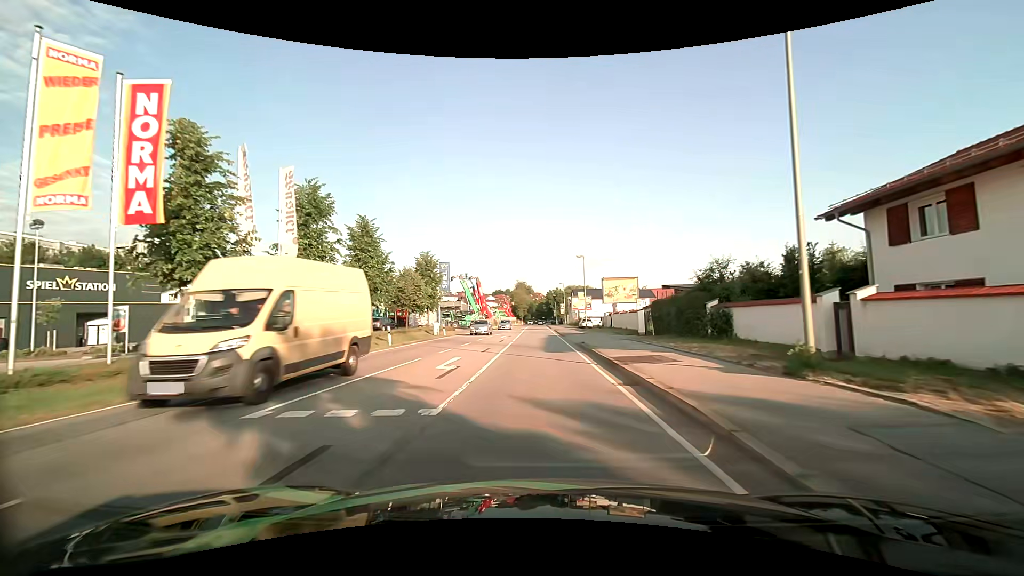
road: primary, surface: asphalt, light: Day
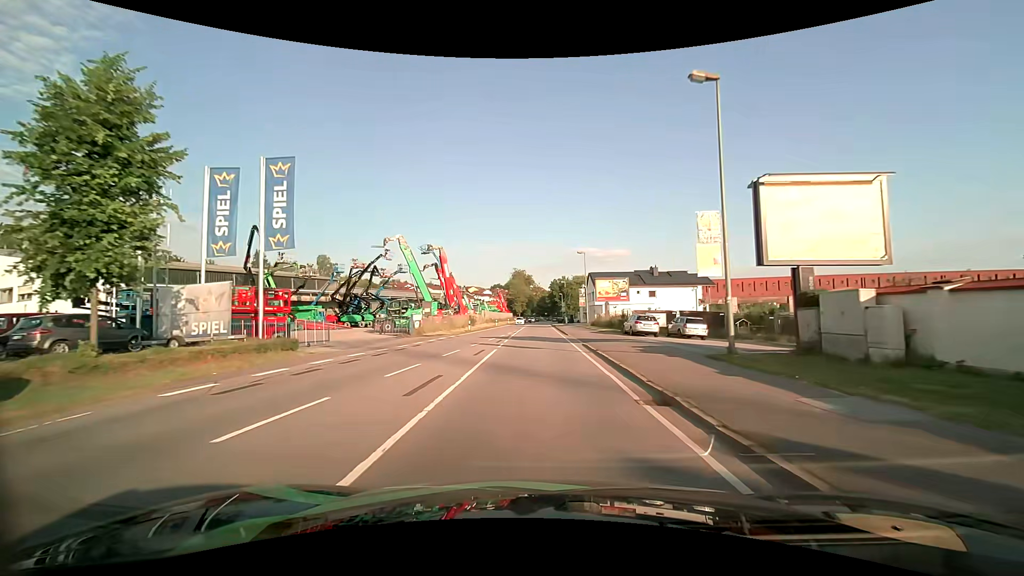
(-0.1, +39.1) m; -1°
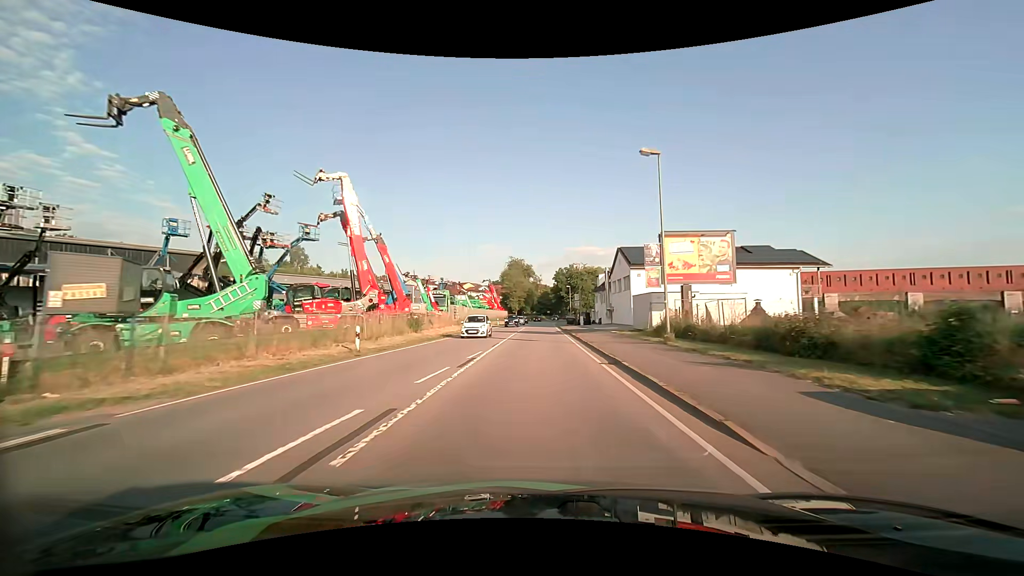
(+0.2, +31.3) m; 0°
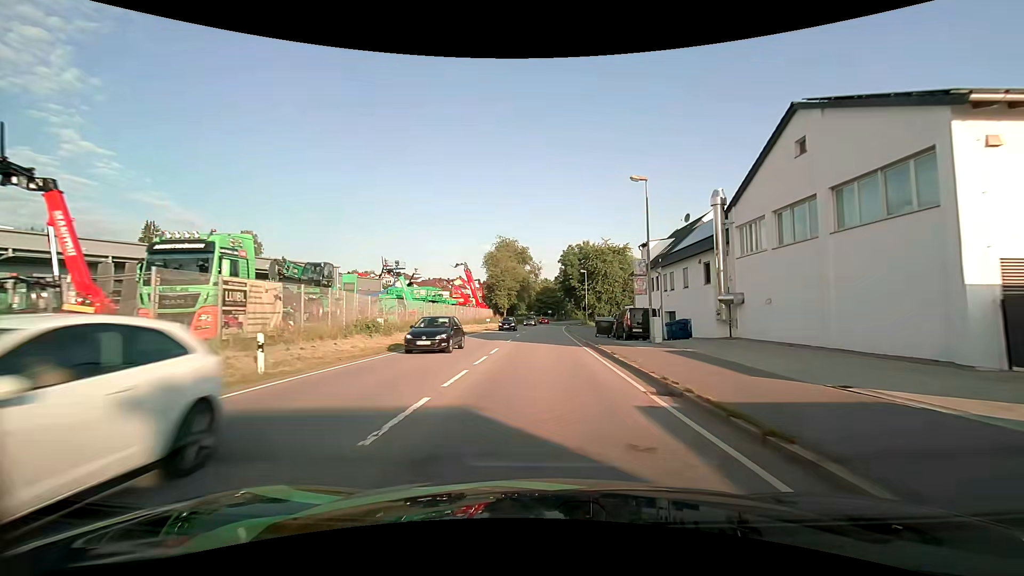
(+0.1, +39.6) m; 0°
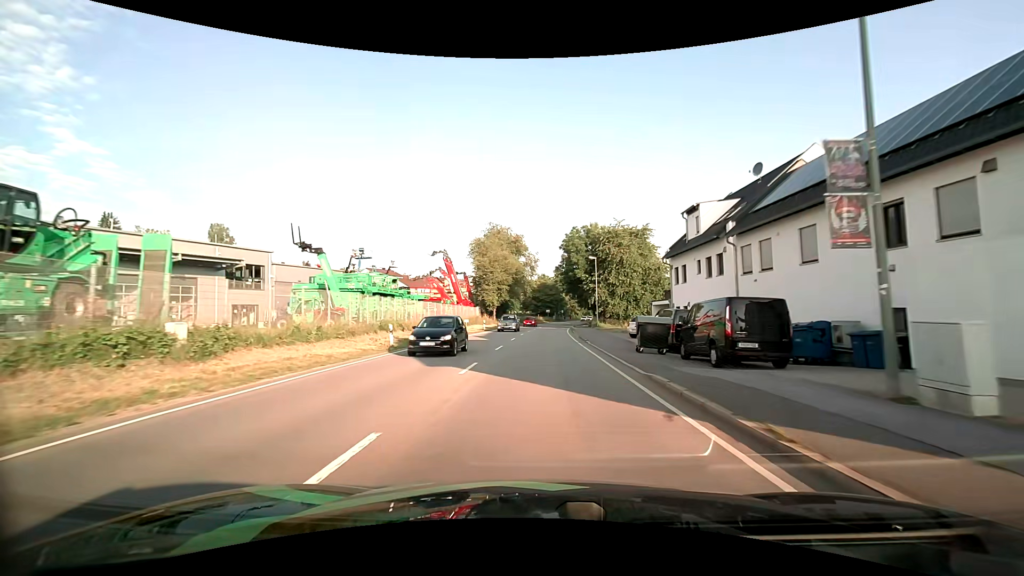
(0.0, +16.1) m; 0°
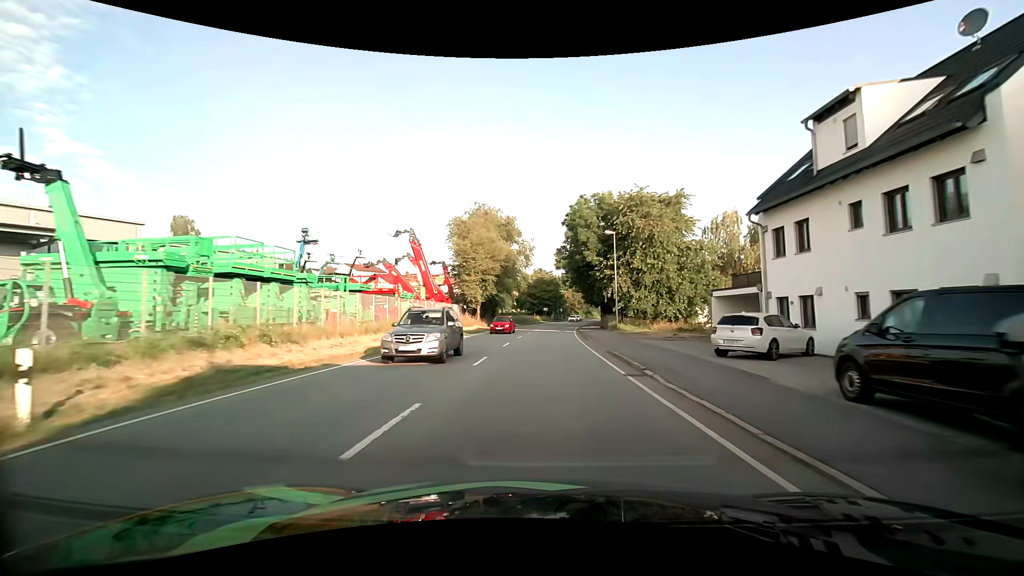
(0.0, +16.2) m; 0°
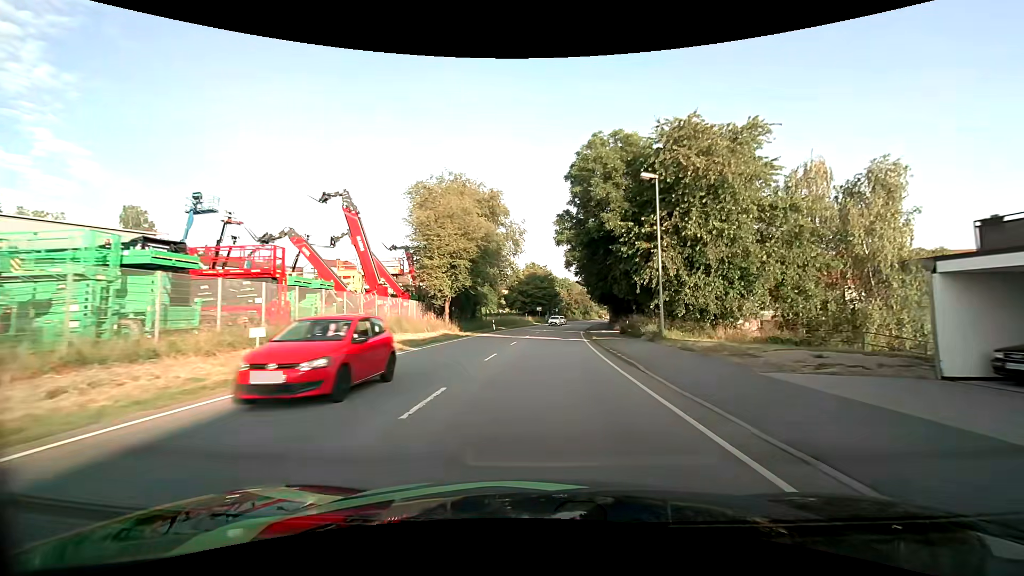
(+0.1, +16.3) m; +1°
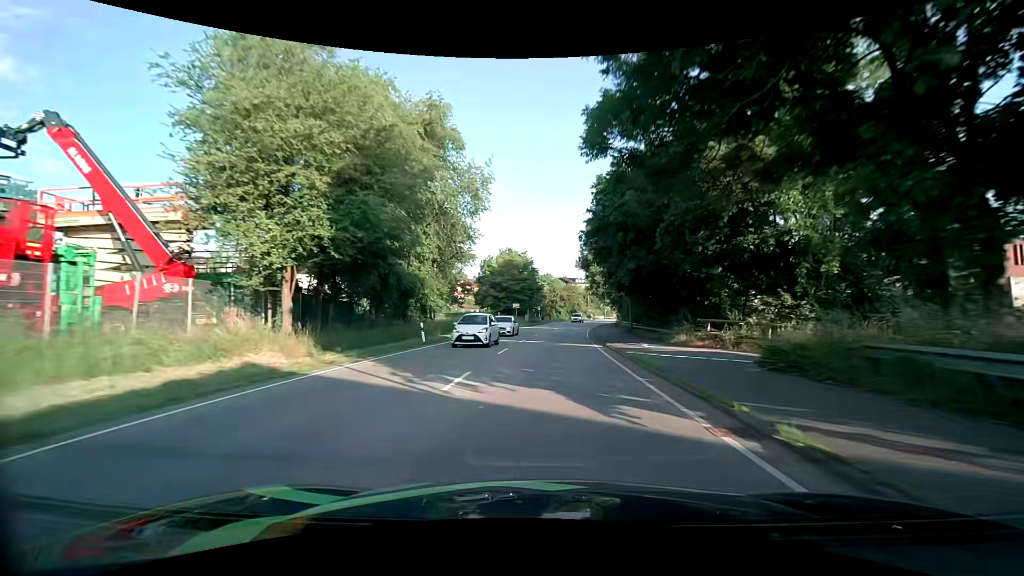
(+0.4, +24.6) m; +2°
(0, +10) (0, +20) (+1, +30) (+2, +40) (+3, +50) (+4, +60) (+6, +70) (+7, +80) (+9, +89) (+12, +99) m
